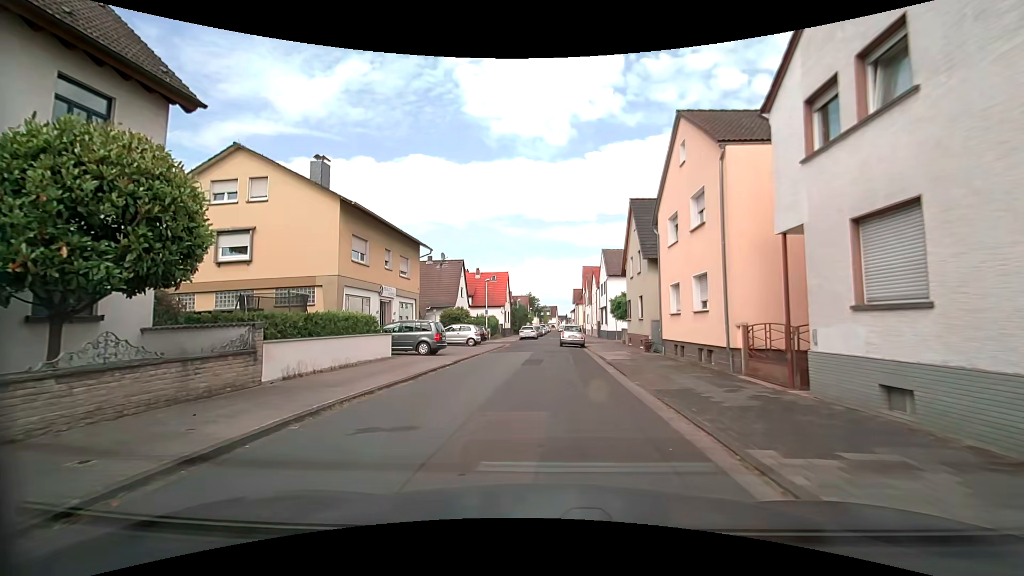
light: Day
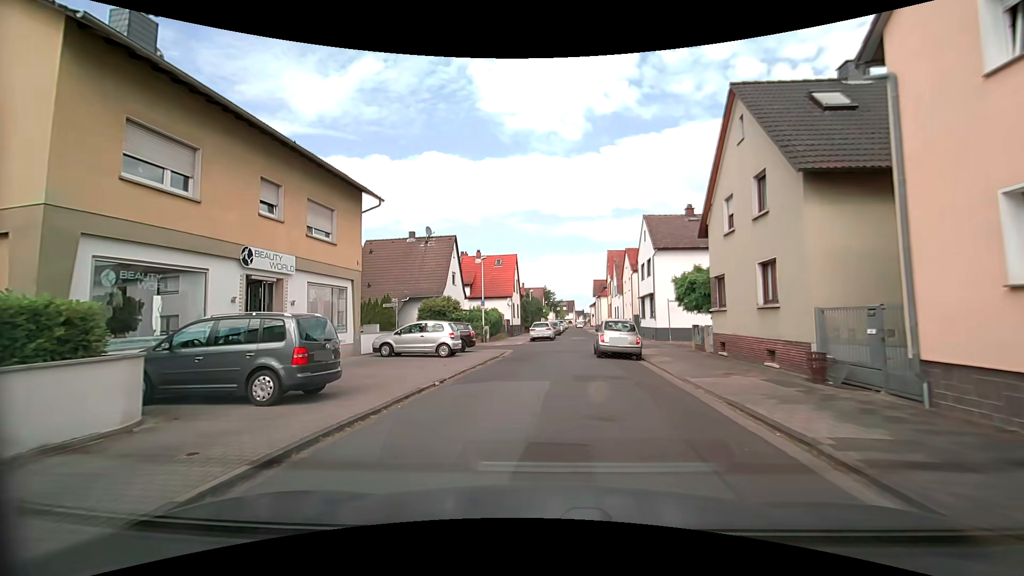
(0.0, +14.6) m; -1°
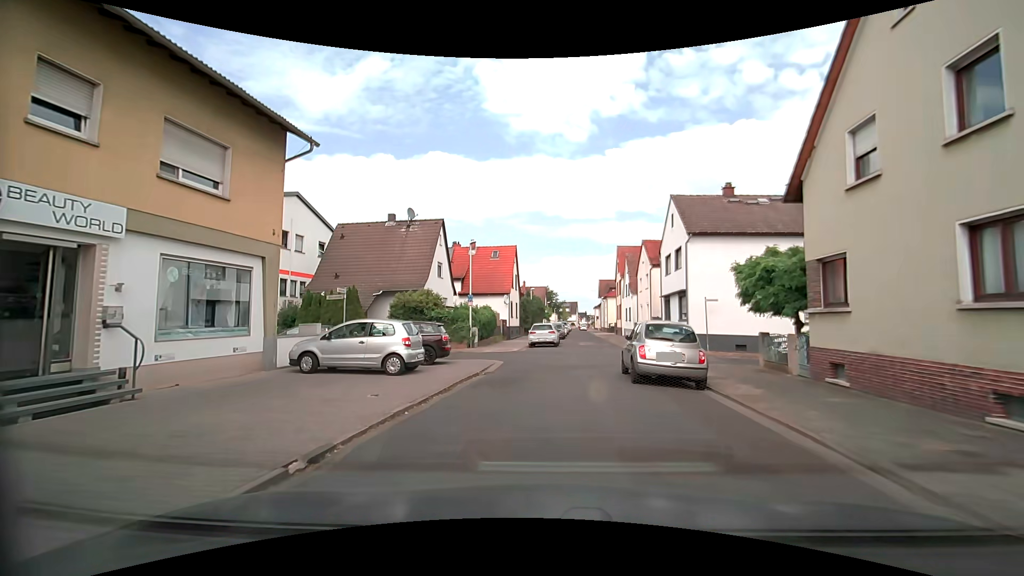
(-0.1, +7.2) m; -2°
